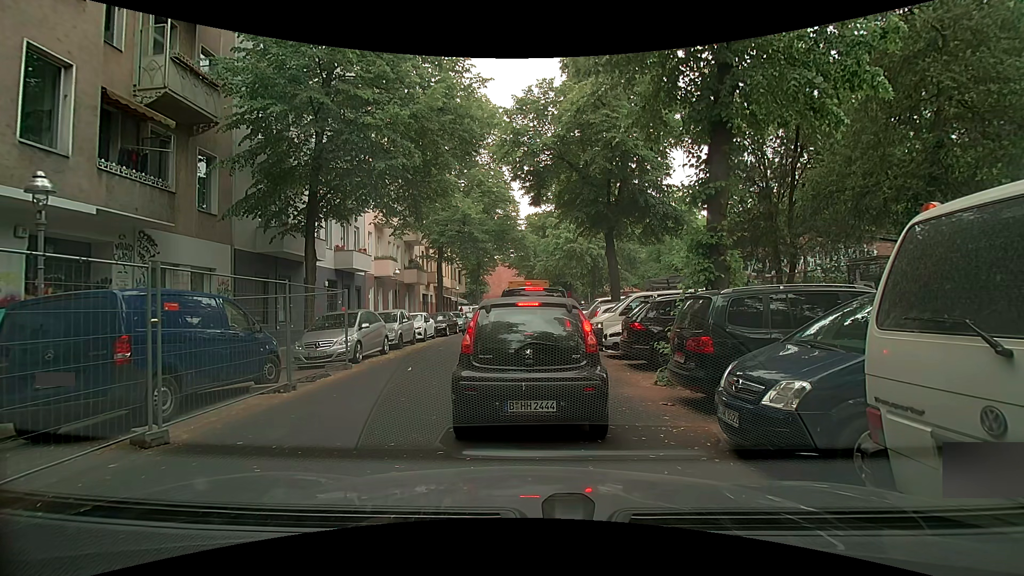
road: residential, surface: asphalt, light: Day
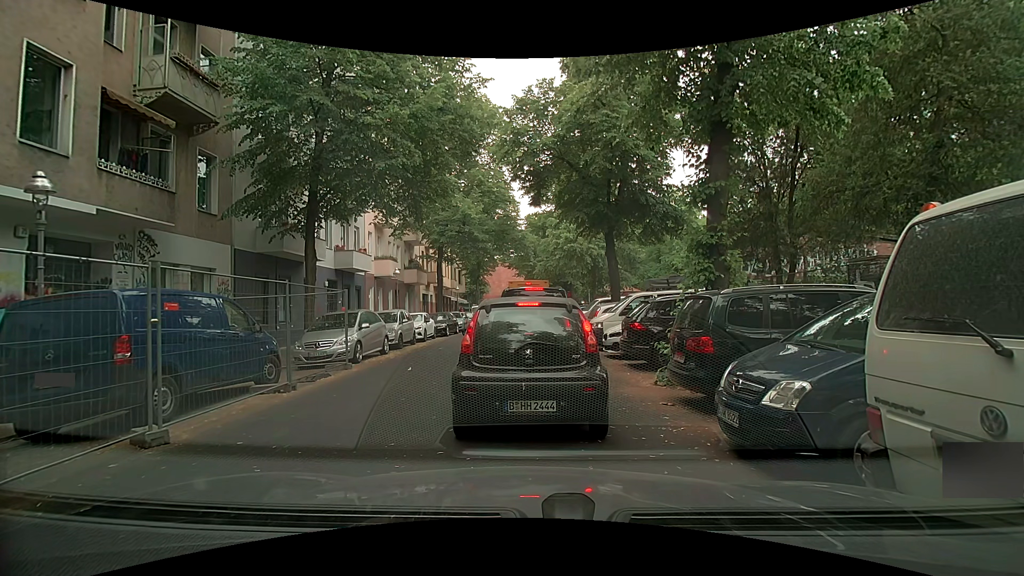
(0.0, 0.0) m; 0°
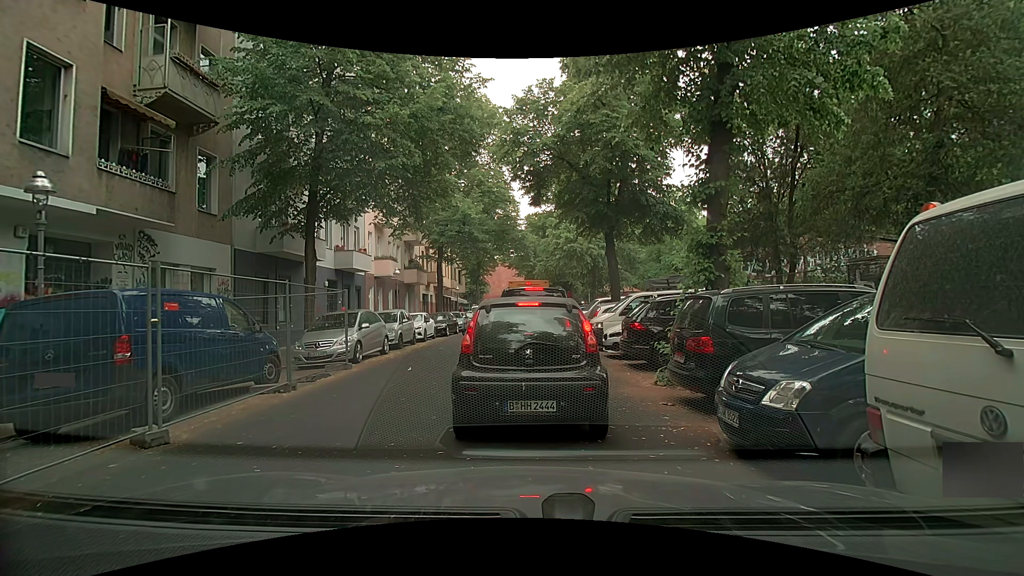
(0.0, 0.0) m; 0°
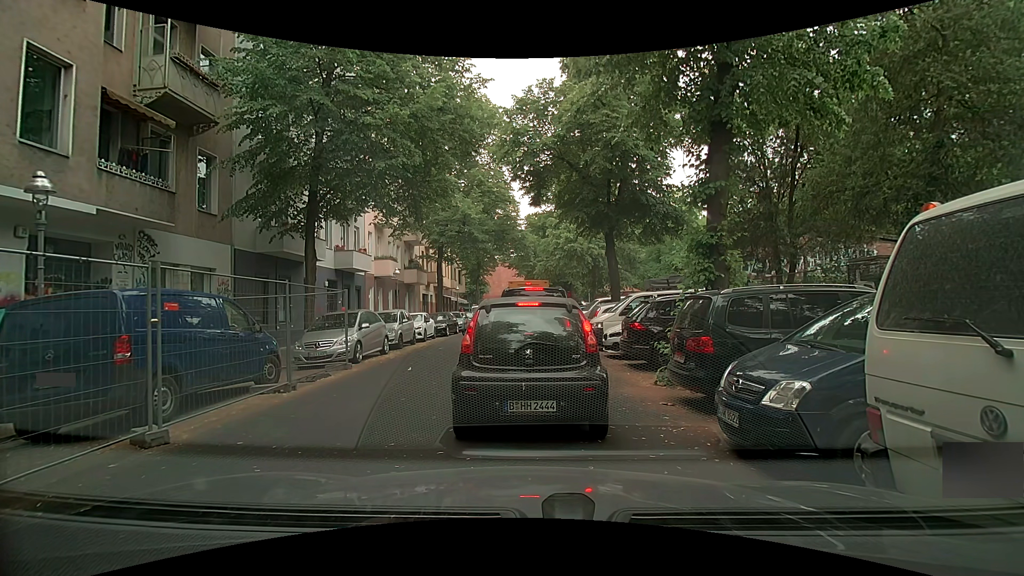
(0.0, 0.0) m; 0°
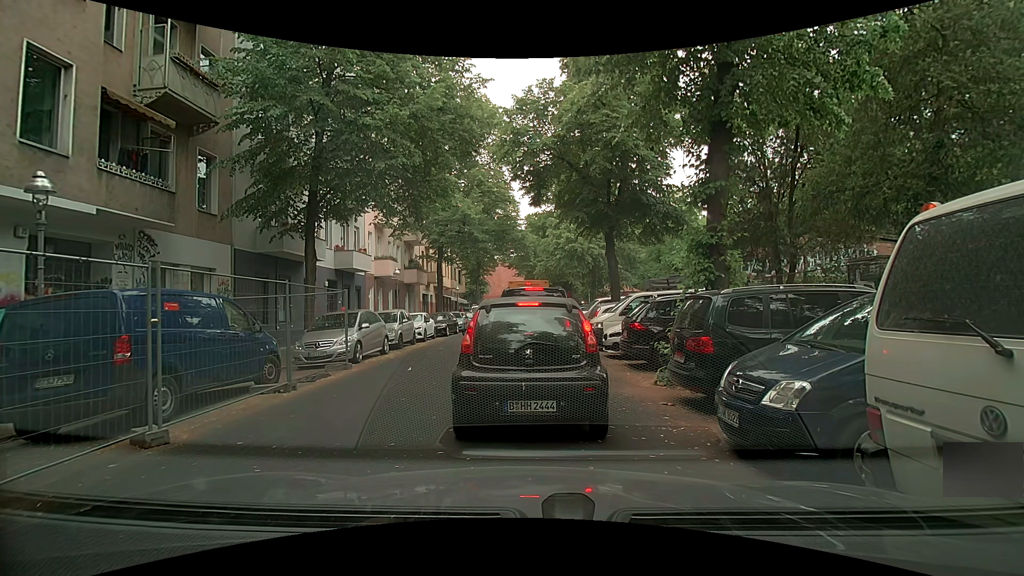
(0.0, 0.0) m; 0°
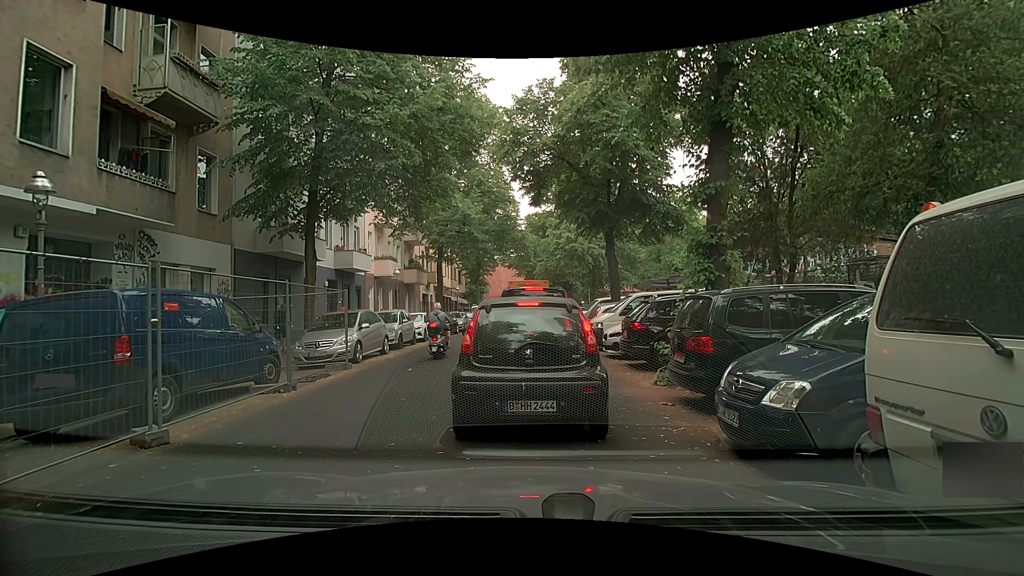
(0.0, 0.0) m; 0°
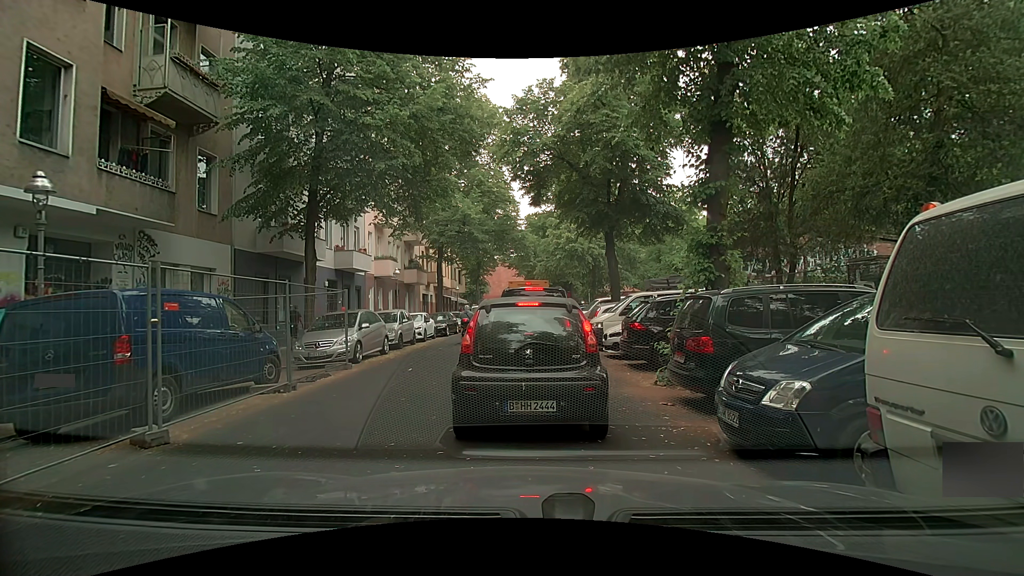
(0.0, 0.0) m; 0°
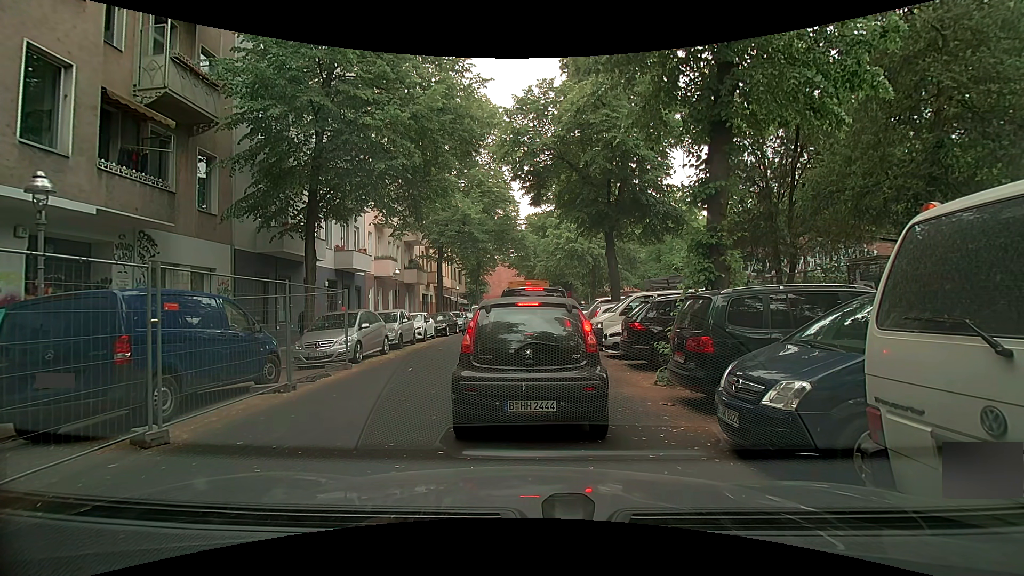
(0.0, 0.0) m; 0°
